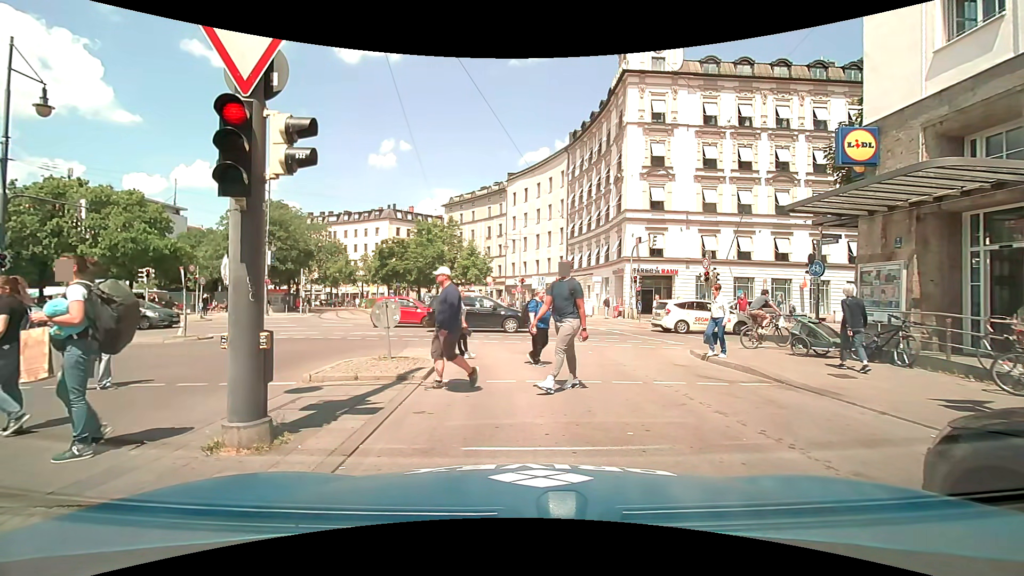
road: service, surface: asphalt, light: Day
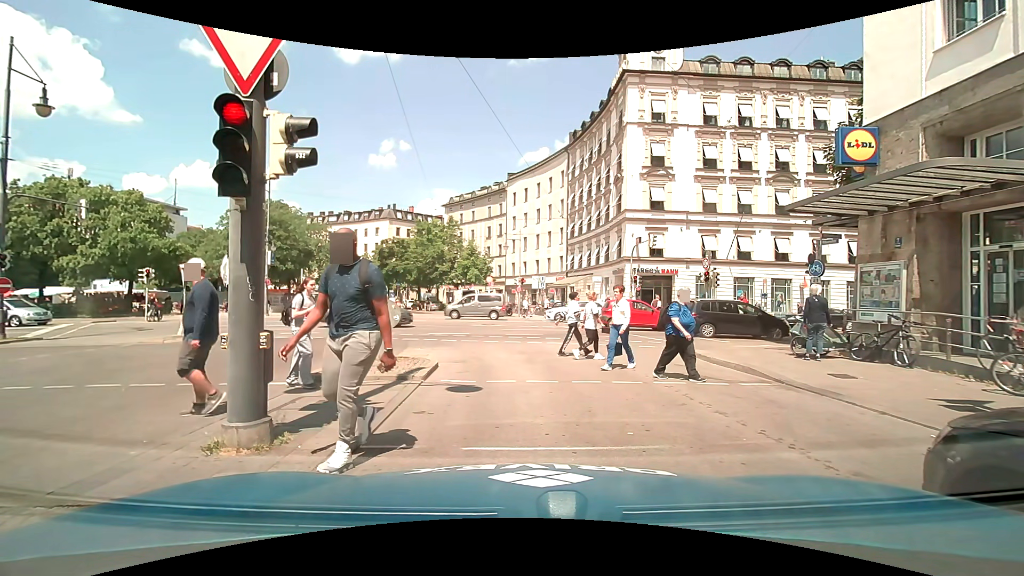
(0.0, 0.0) m; 0°
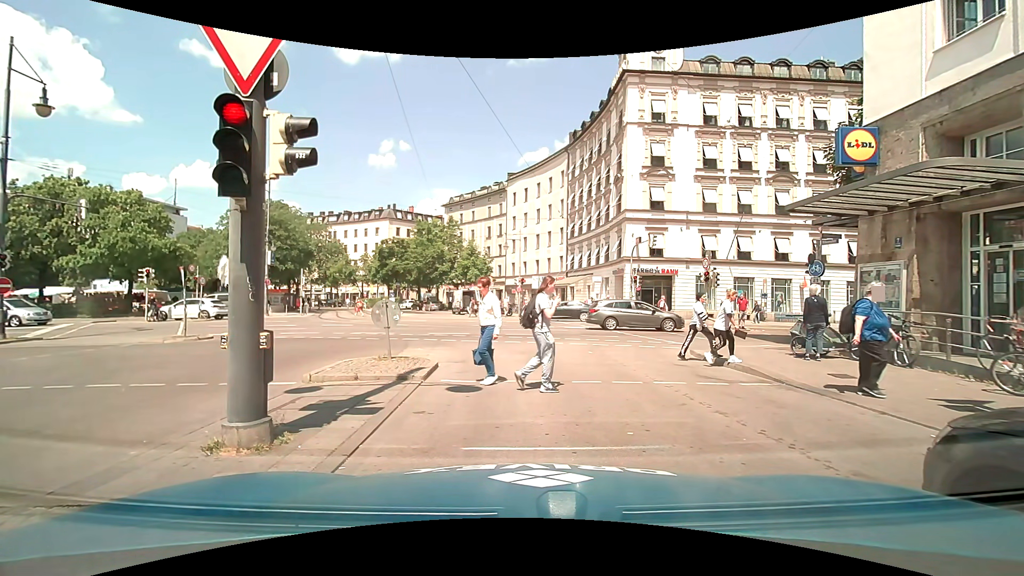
(0.0, 0.0) m; 0°
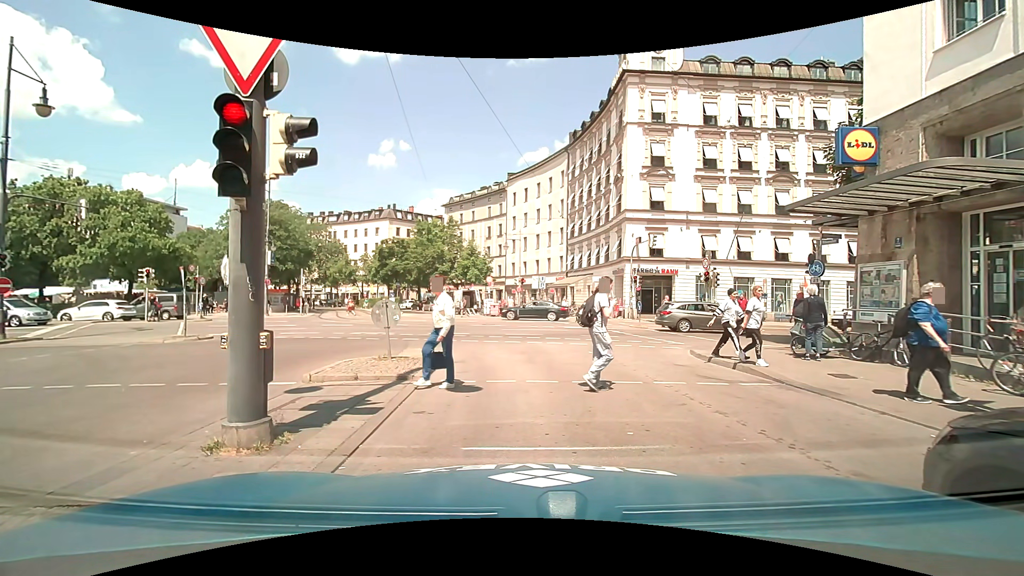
(0.0, 0.0) m; 0°
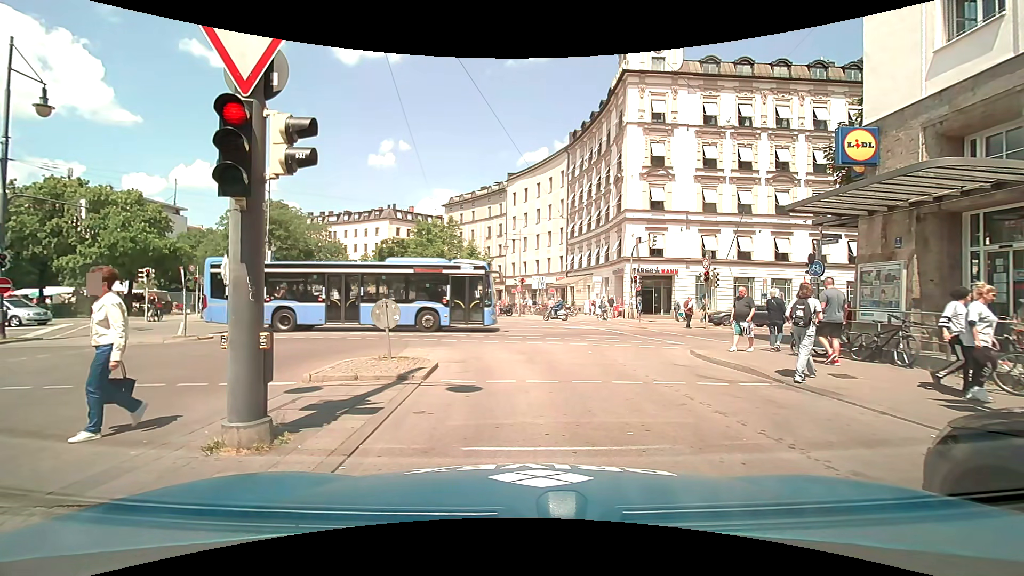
(0.0, 0.0) m; 0°
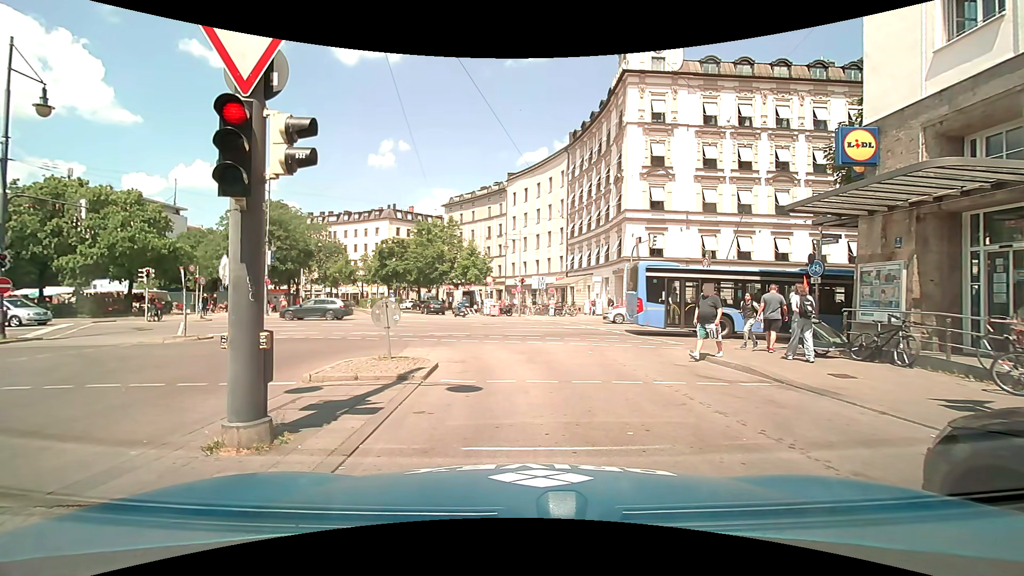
(0.0, 0.0) m; 0°
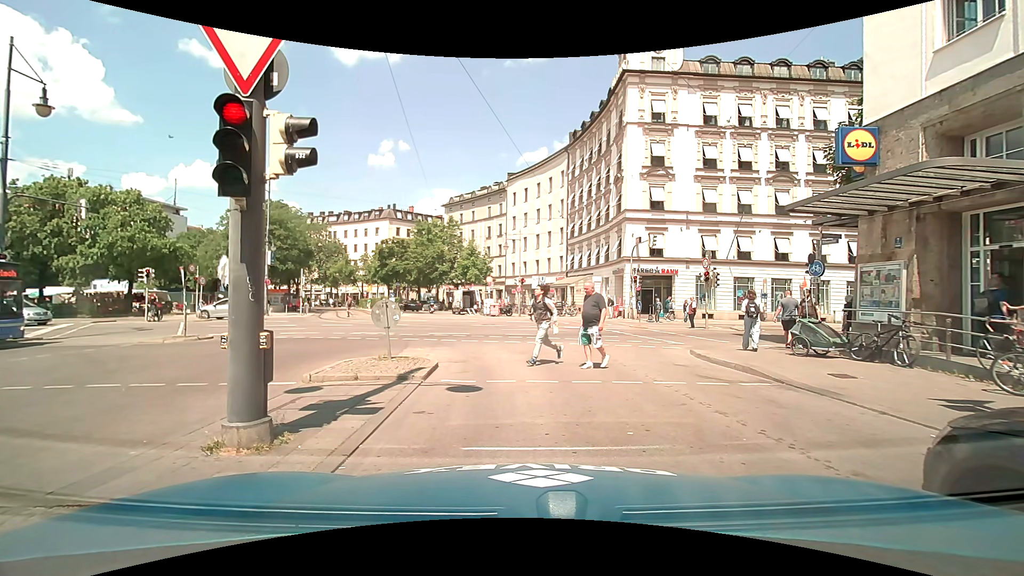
(0.0, 0.0) m; 0°
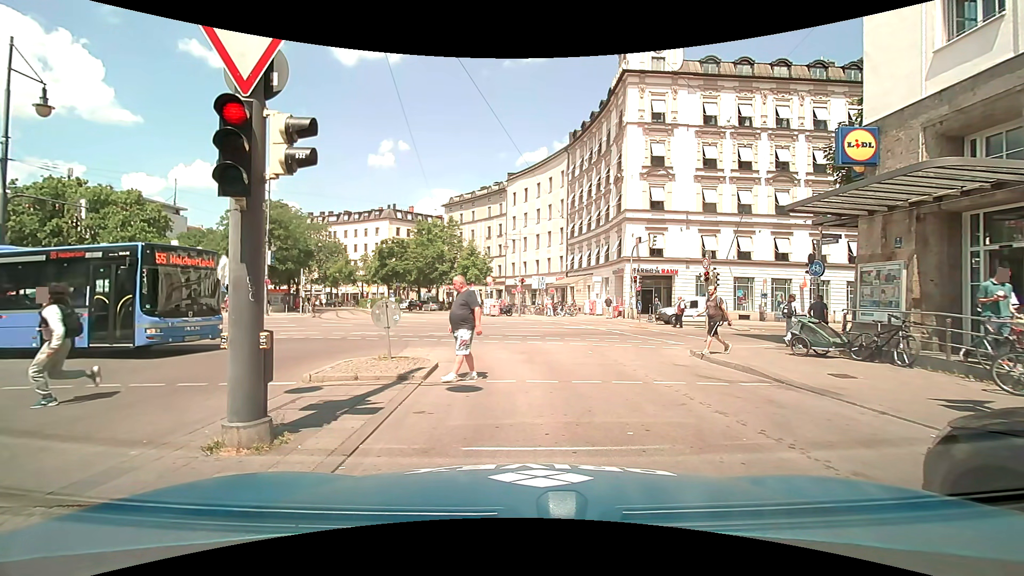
(0.0, 0.0) m; 0°
